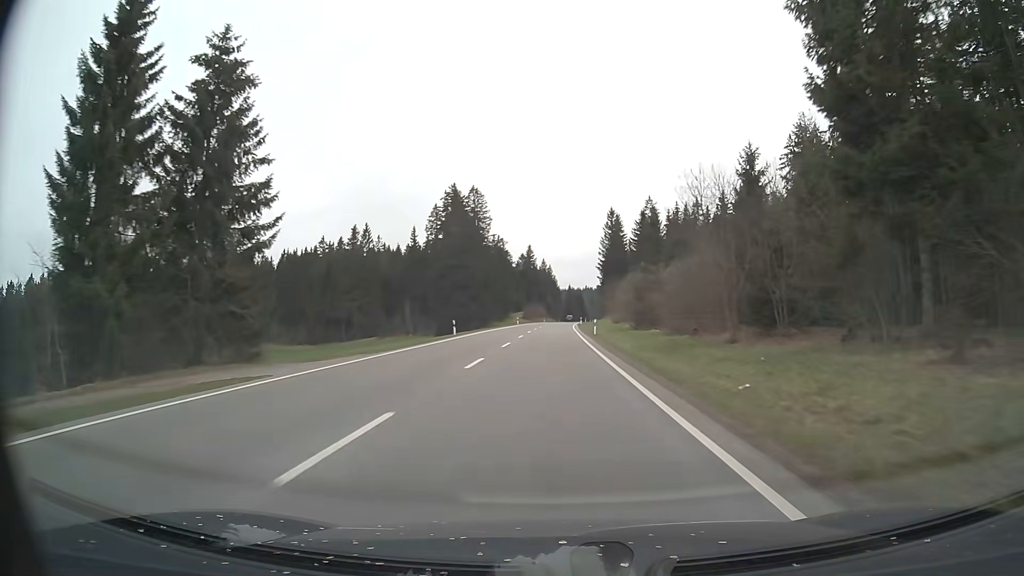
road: primary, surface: asphalt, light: Day
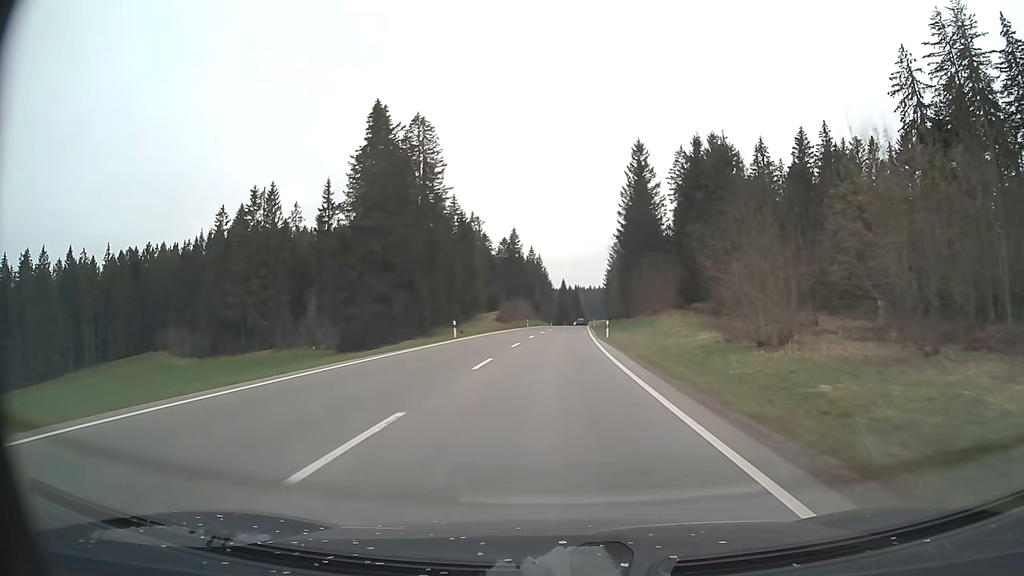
(+0.1, +59.9) m; +1°
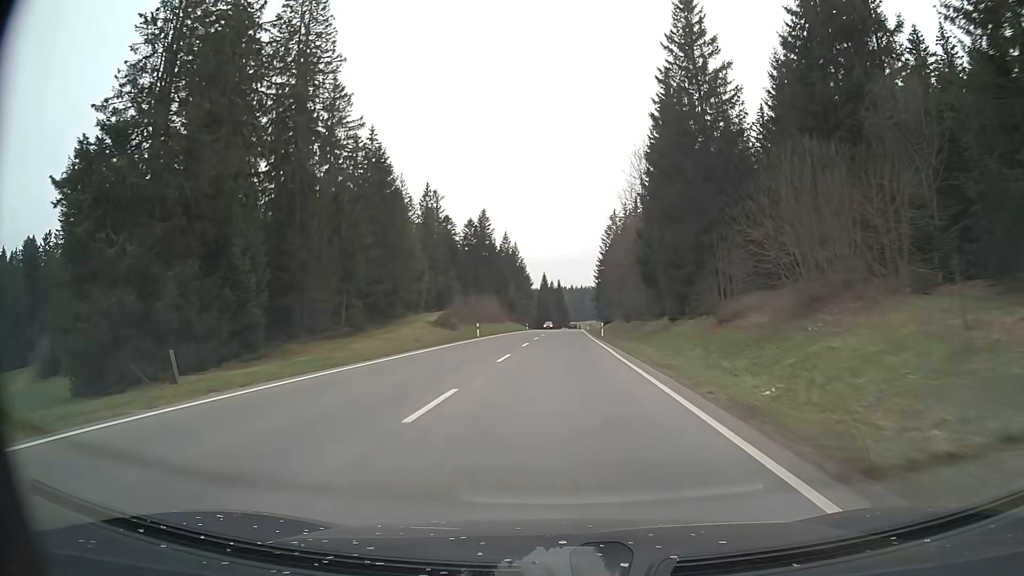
(+0.5, +45.0) m; +1°
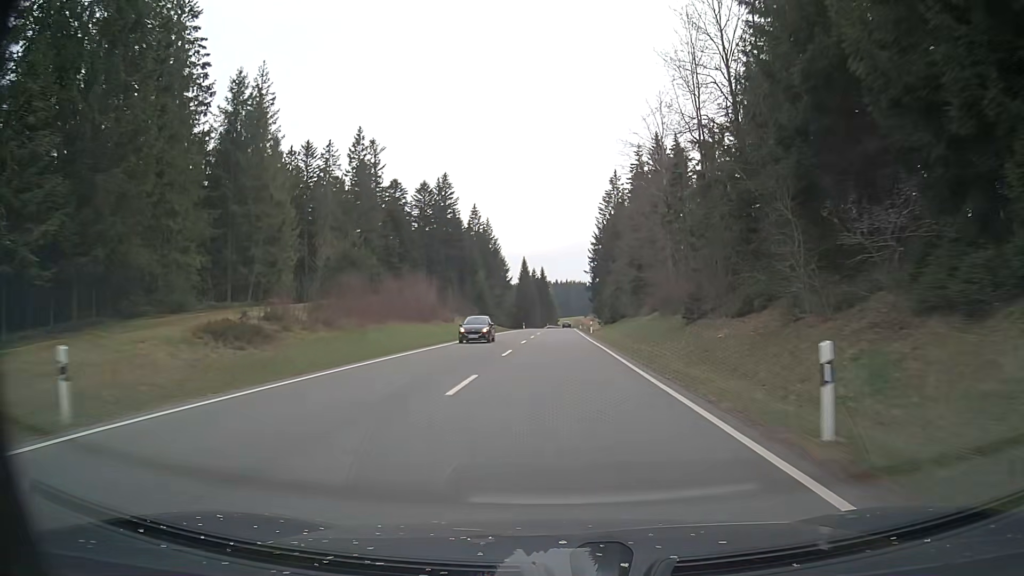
(+0.6, +45.0) m; +1°
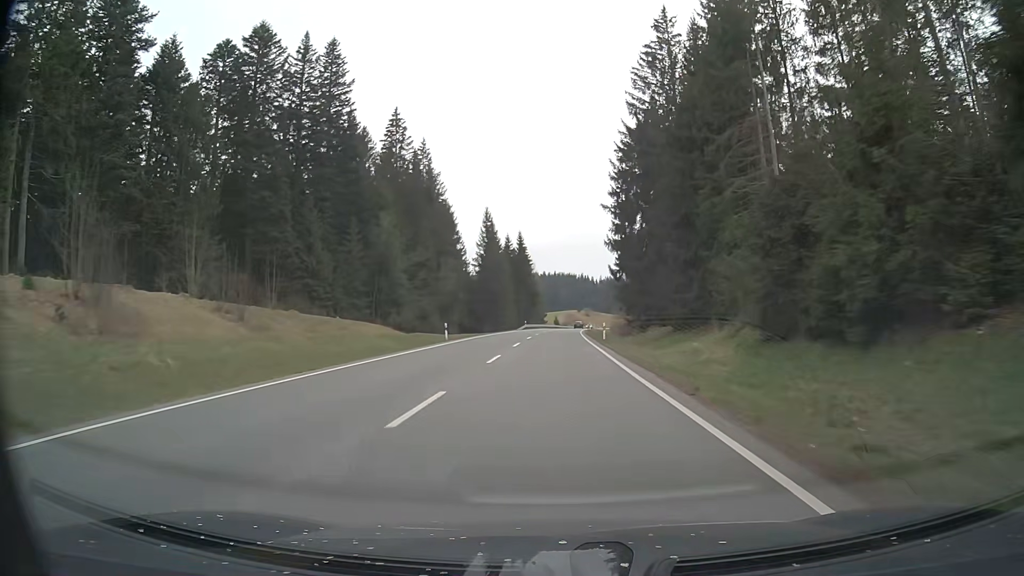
(+1.1, +75.3) m; +1°
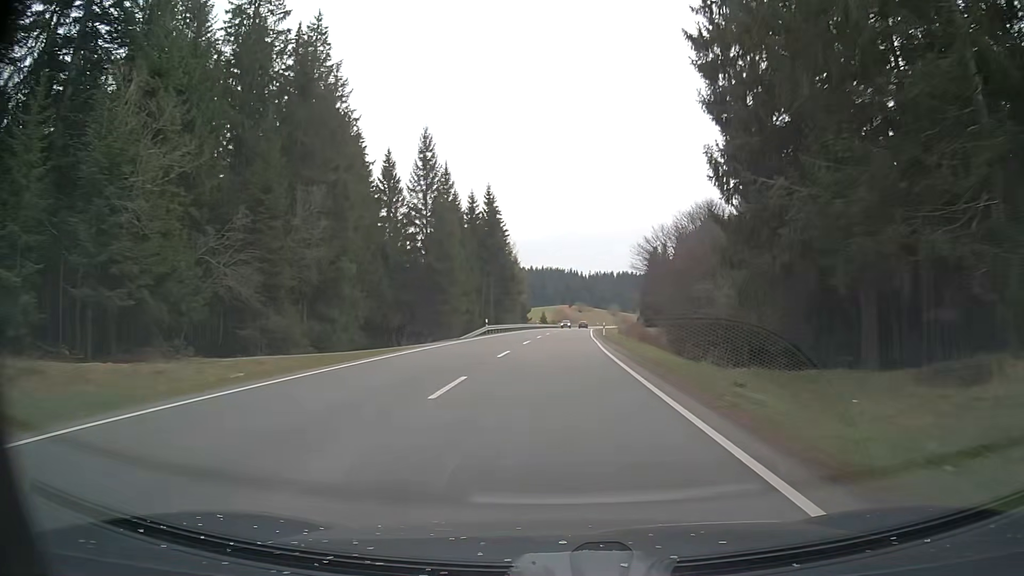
(+0.4, +45.2) m; +1°
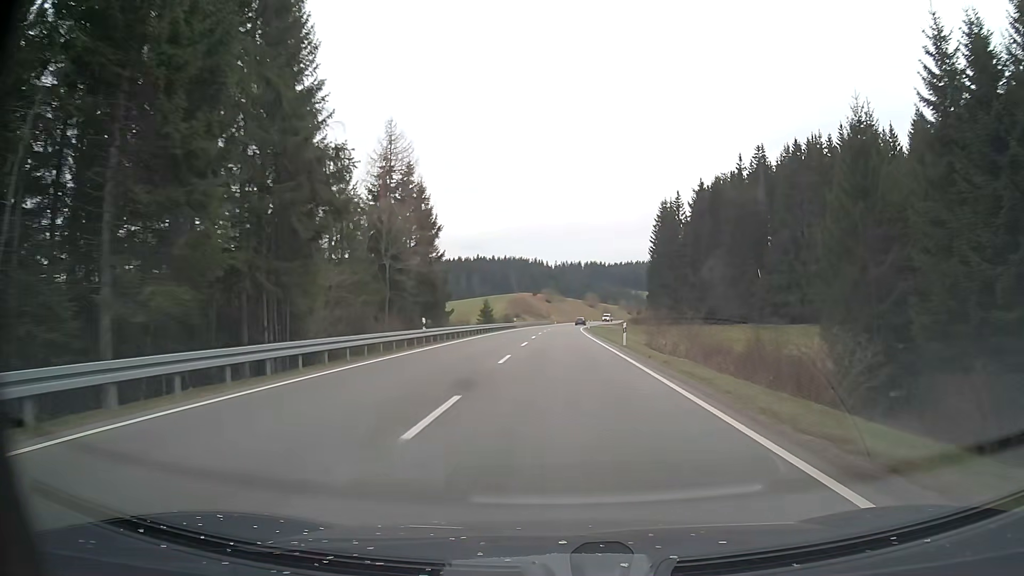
(+2.3, +75.3) m; +3°
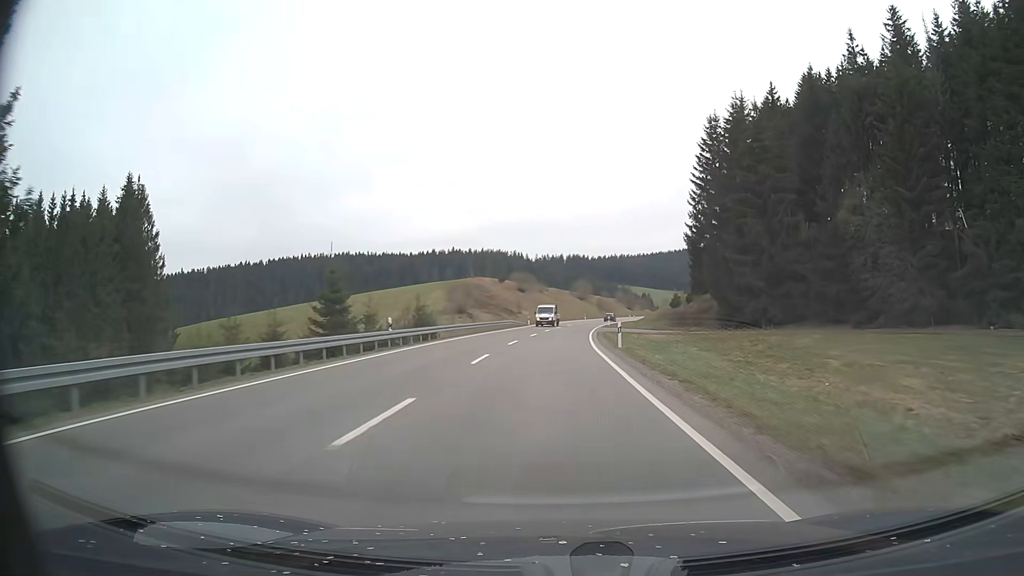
(+1.1, +60.3) m; +2°
(0, +10) (0, +20) (0, +30) (+1, +40) (+1, +50) (+2, +60) (+2, +70) (+3, +80) (+5, +90) (+6, +100) m
